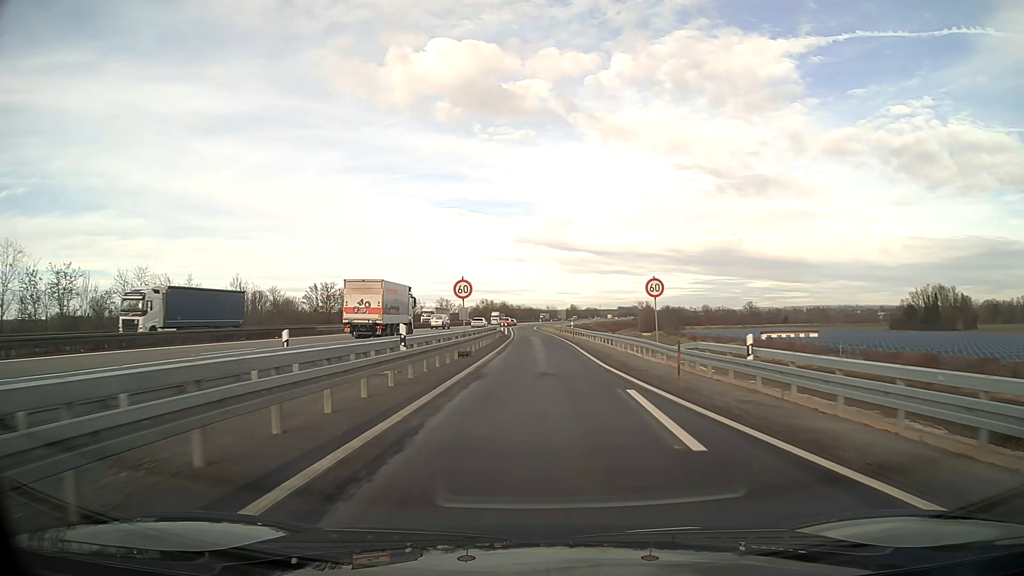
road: motorway_link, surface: asphalt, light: Day
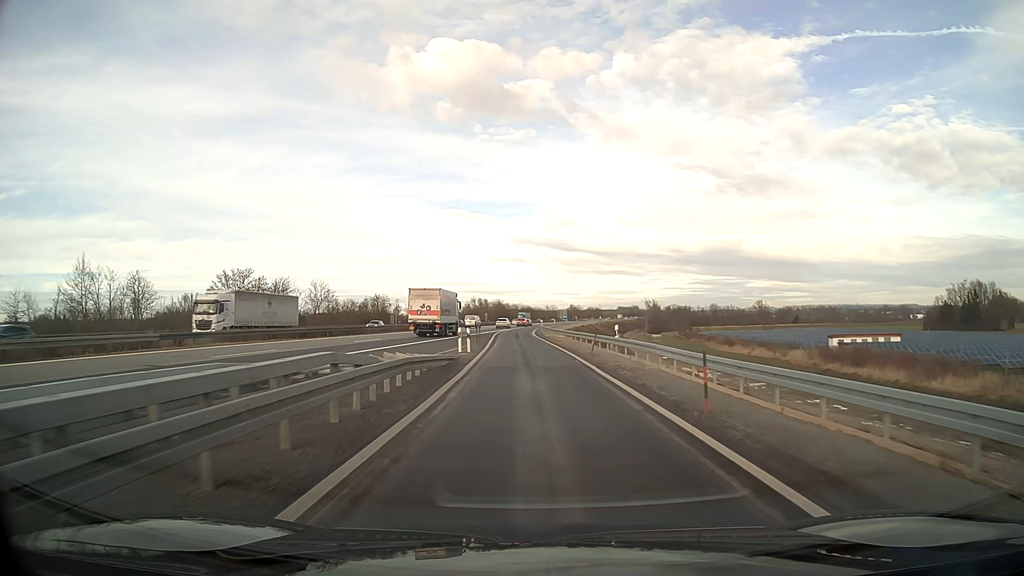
(+0.1, +36.9) m; 0°
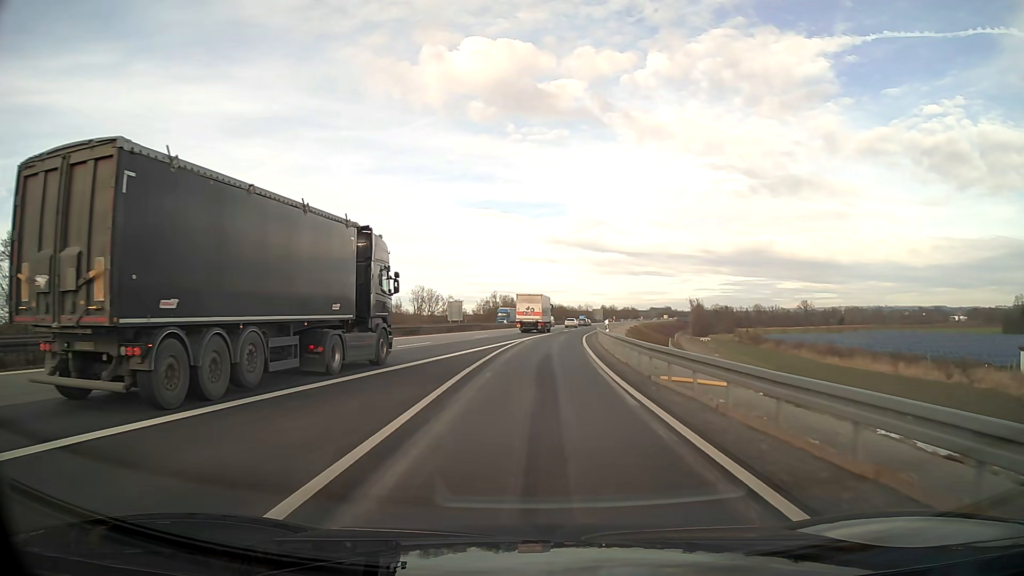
(-1.1, +45.7) m; -2°
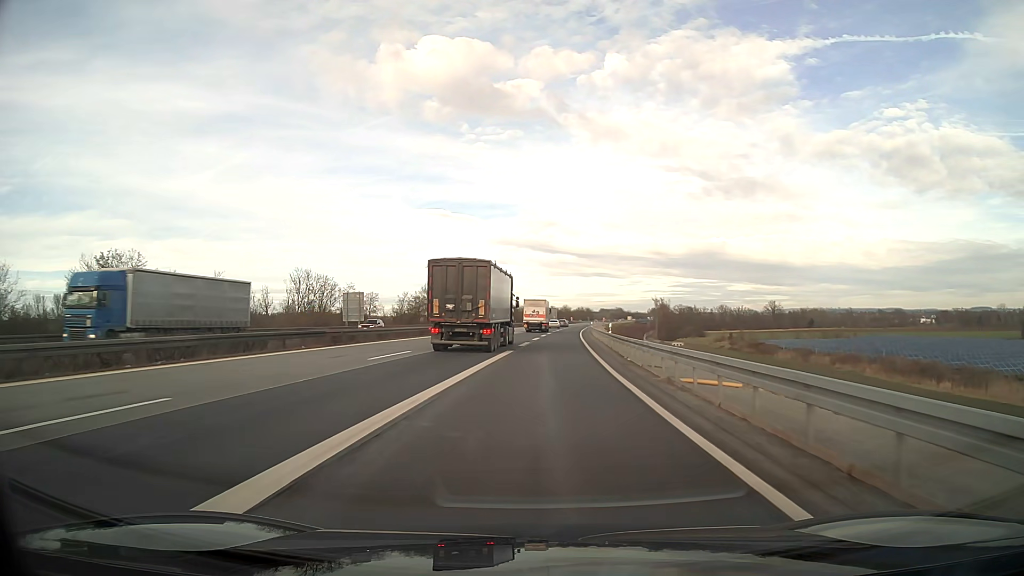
(+1.6, +45.5) m; +5°
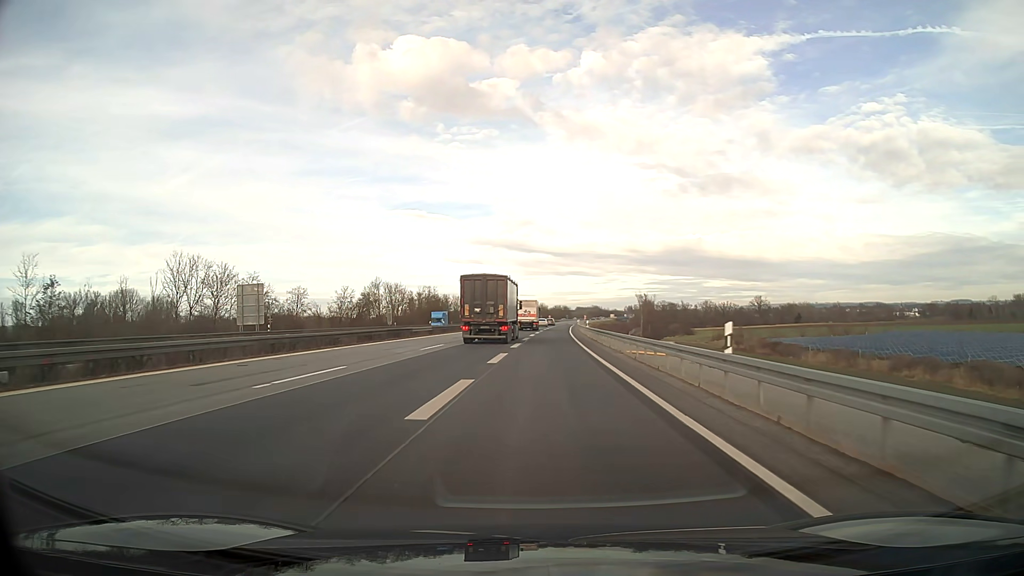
(+0.5, +27.4) m; +2°
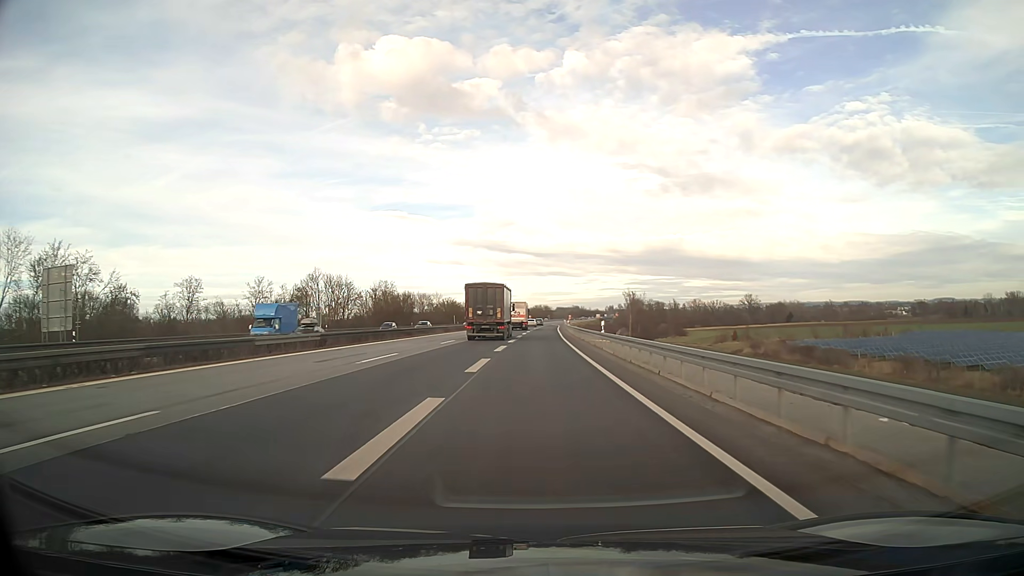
(+0.4, +27.5) m; +2°
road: motorway
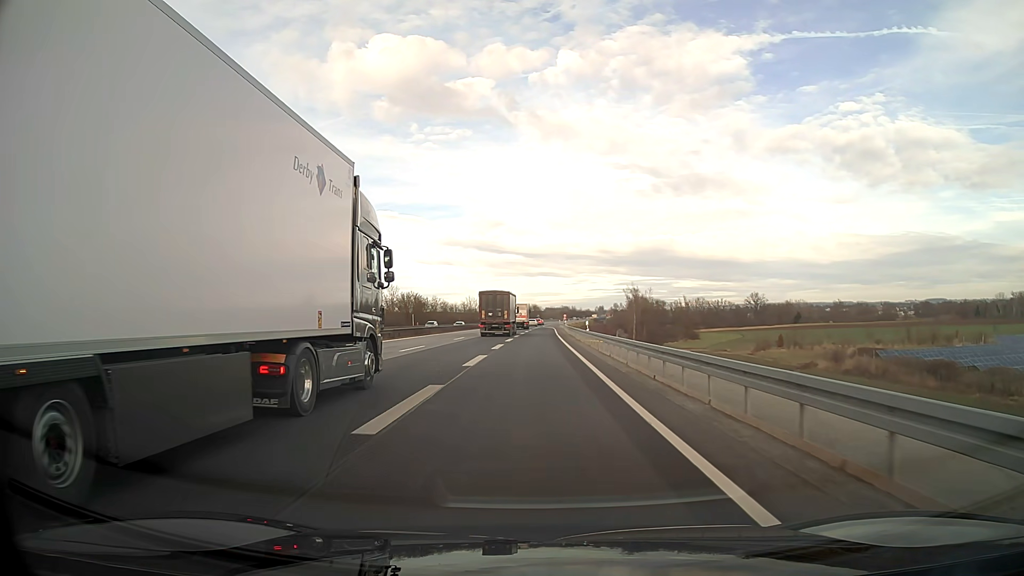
(+0.5, +45.9) m; +1°
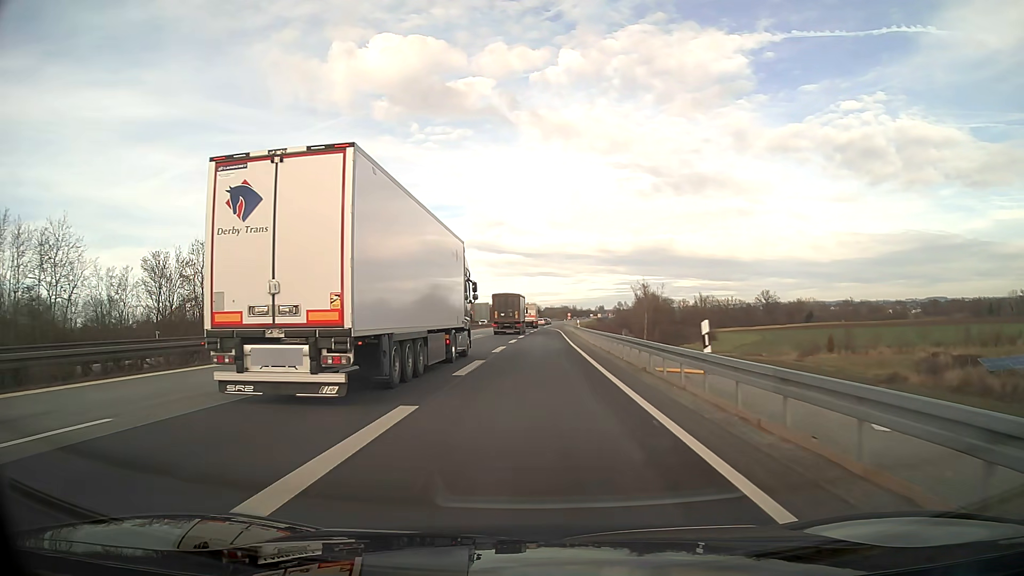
(0.0, +27.6) m; 0°
